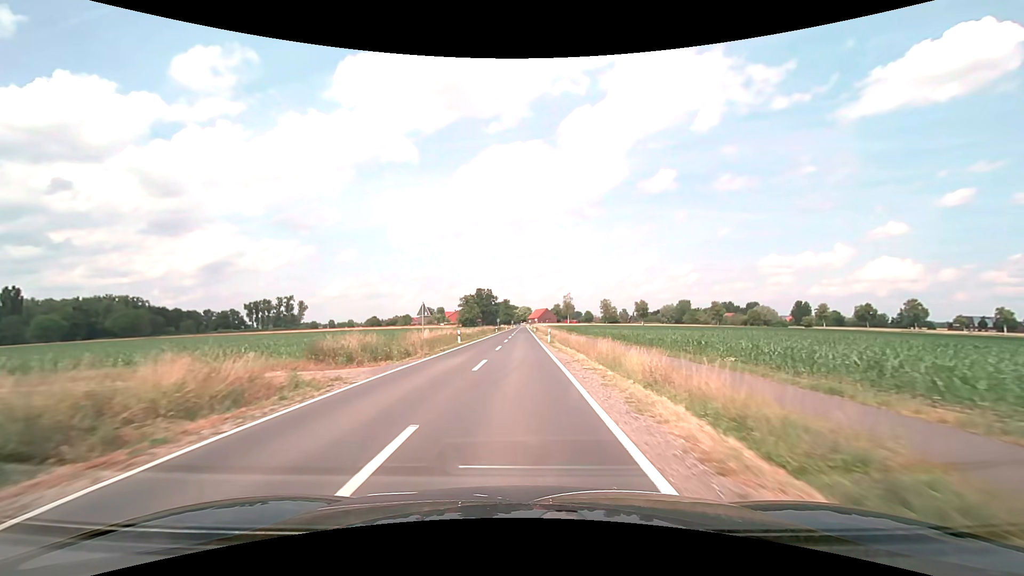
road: secondary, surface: asphalt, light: Day
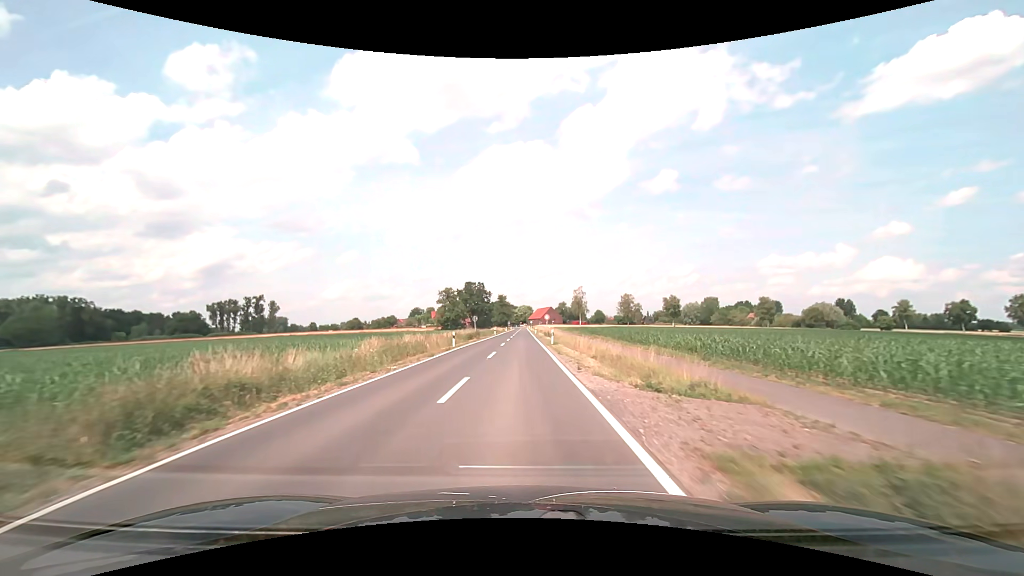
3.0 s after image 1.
(+0.1, +53.9) m; 0°
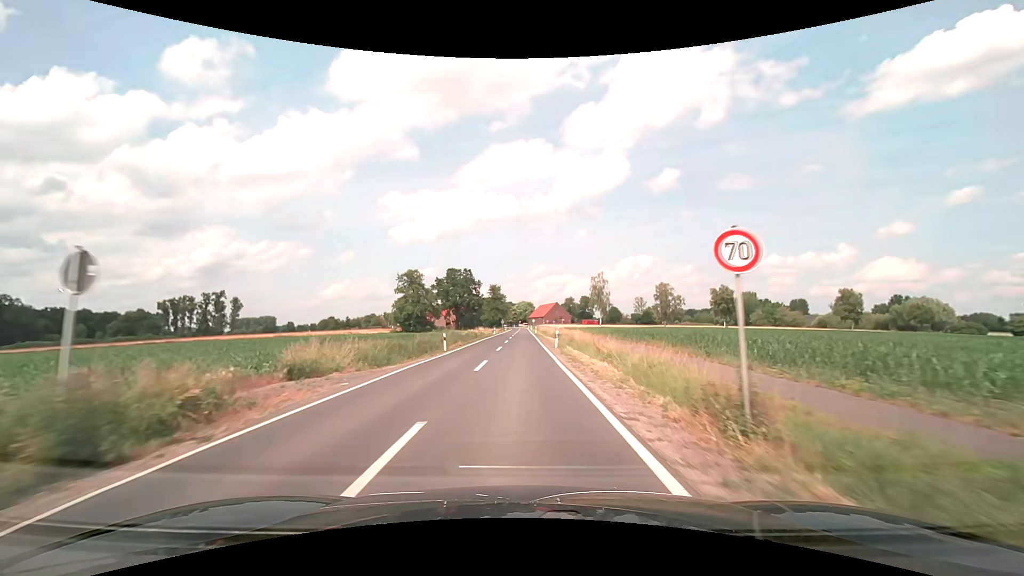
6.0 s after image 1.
(0.0, +53.7) m; 0°
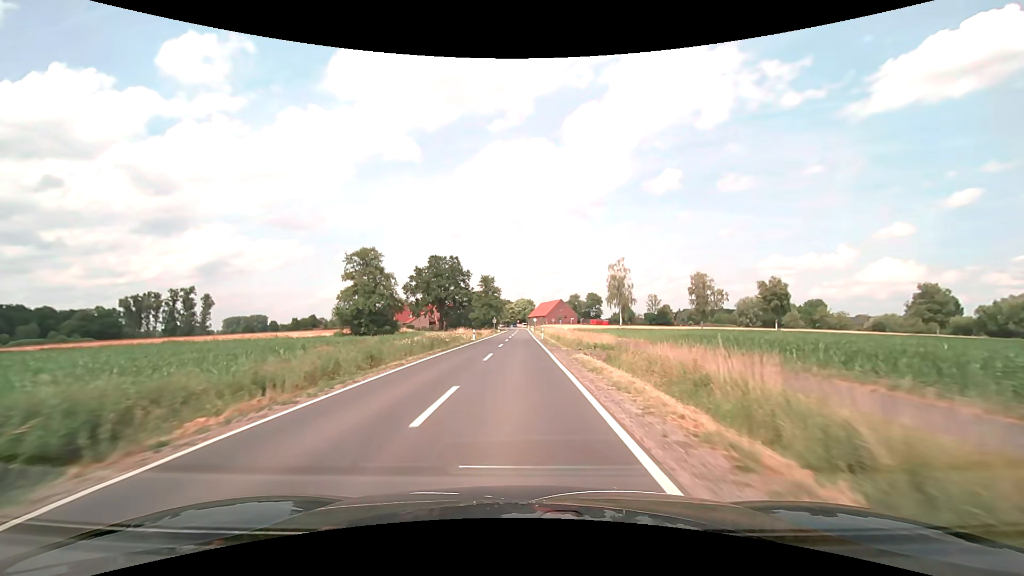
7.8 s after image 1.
(0.0, +32.2) m; 0°
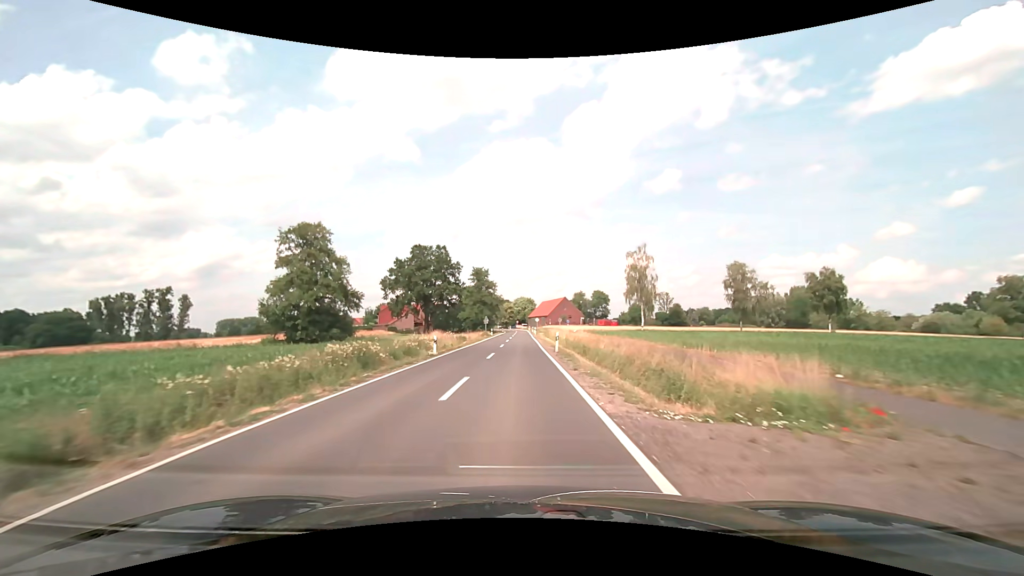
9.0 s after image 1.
(0.0, +21.4) m; 0°
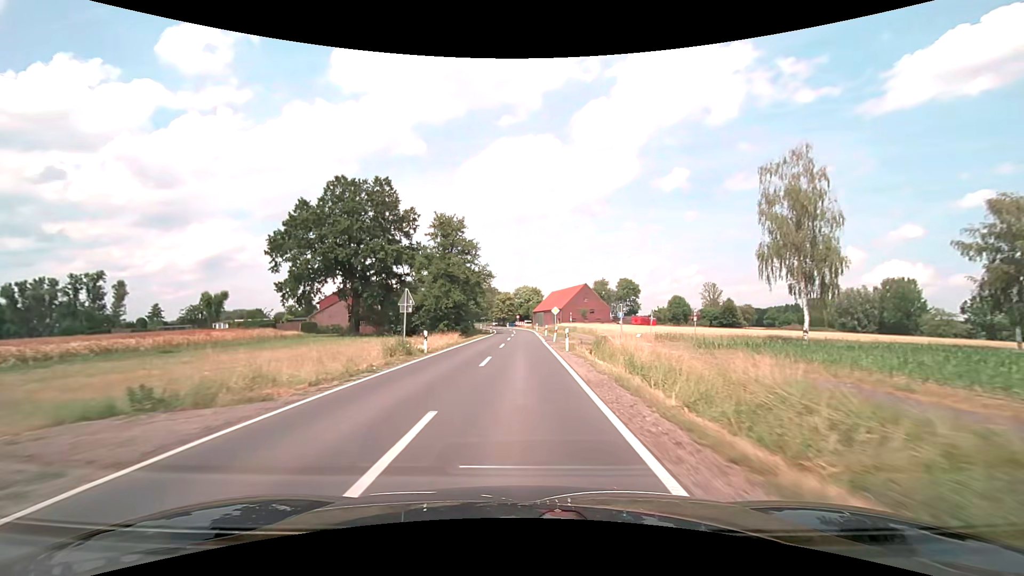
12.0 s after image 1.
(-0.1, +53.7) m; 0°
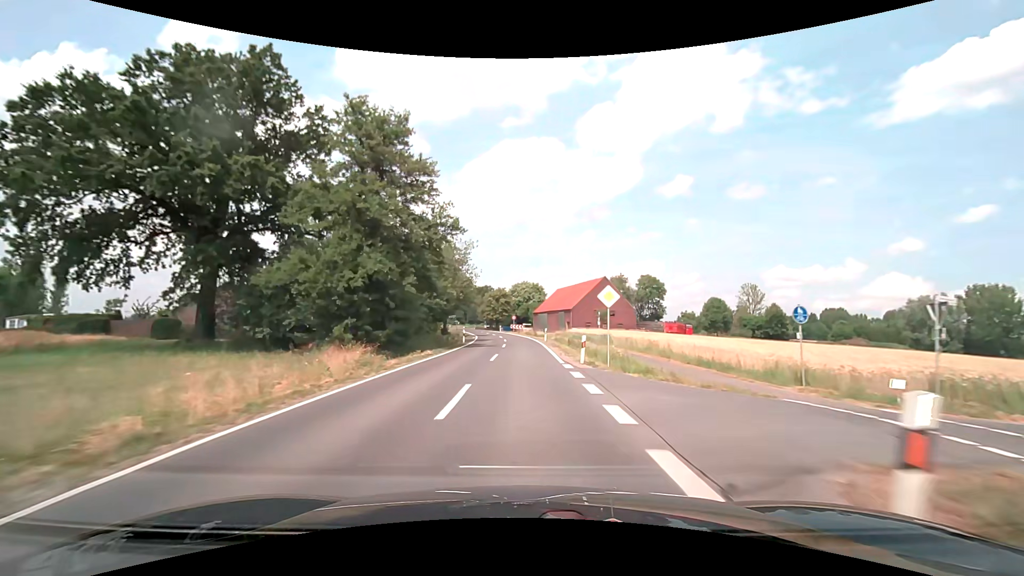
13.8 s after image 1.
(0.0, +32.2) m; 0°
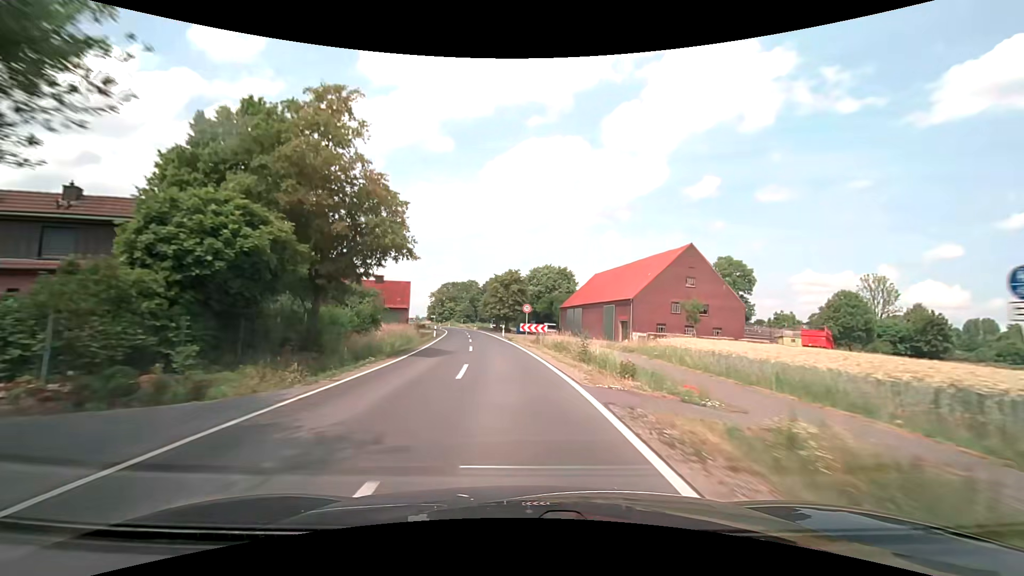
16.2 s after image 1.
(-0.1, +42.9) m; -2°
(0, +10) (-1, +20) (-2, +30) (-3, +40) (-4, +50) (-5, +60) (-7, +70) (-8, +80) (-10, +89) (-11, +99) m
